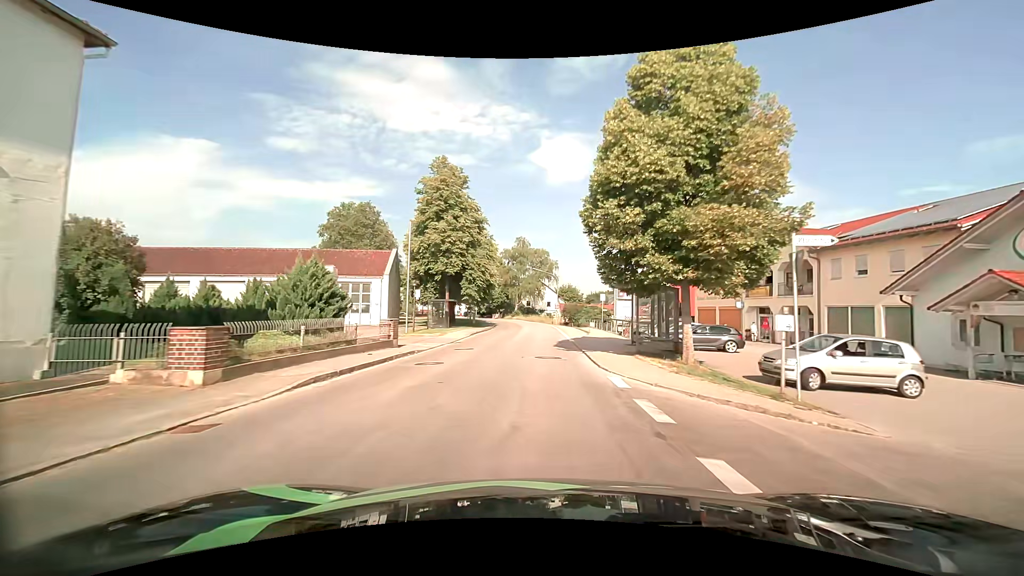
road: secondary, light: Day
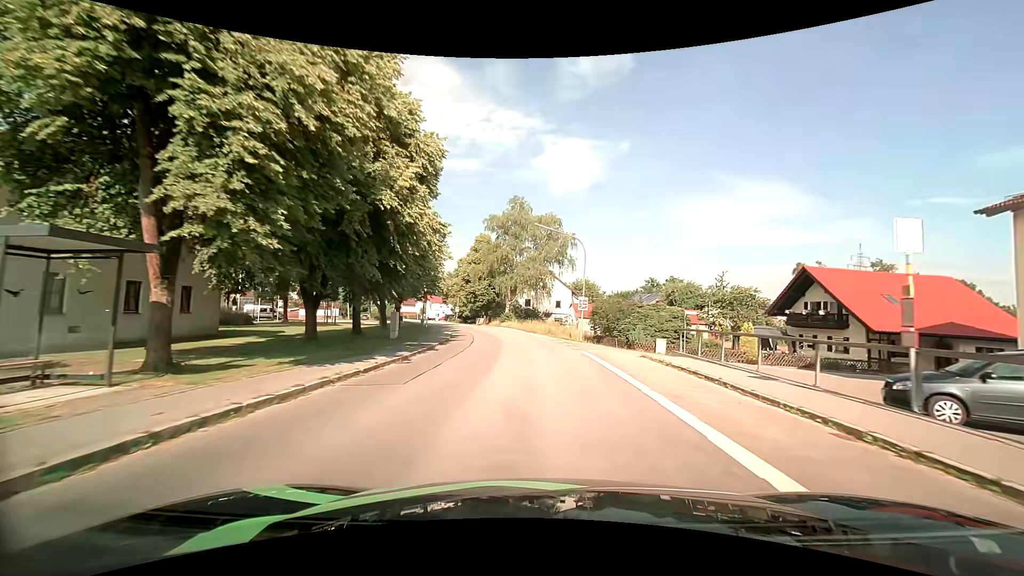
(-0.1, +35.7) m; 0°
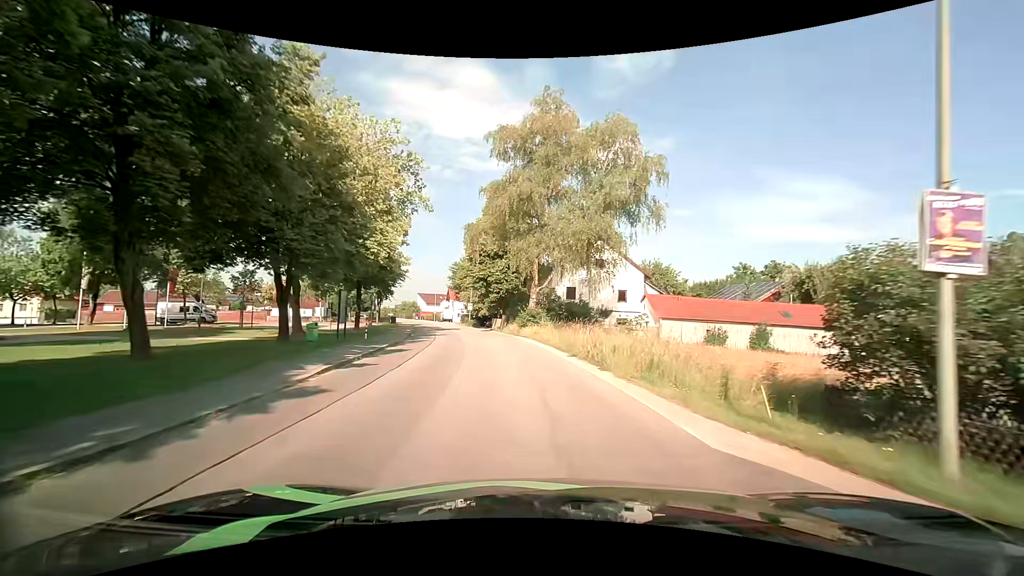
(-0.4, +28.1) m; -4°
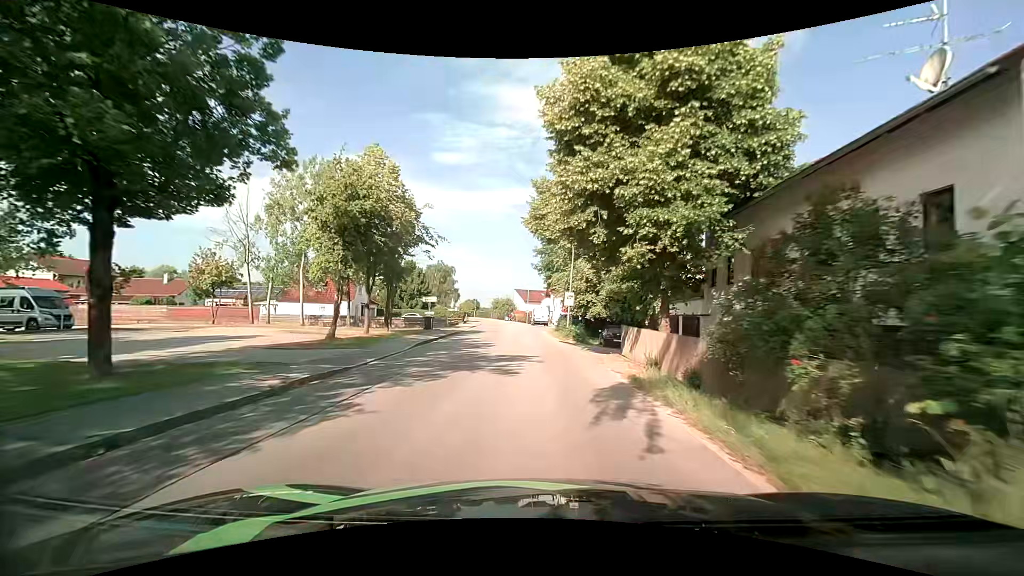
(-3.5, +33.8) m; -13°
(0, +10) (-1, +20) (-1, +30) (-1, +40) (-2, +50) (-2, +60) (-3, +70) (-4, +80) (-6, +90) (-7, +100) m
